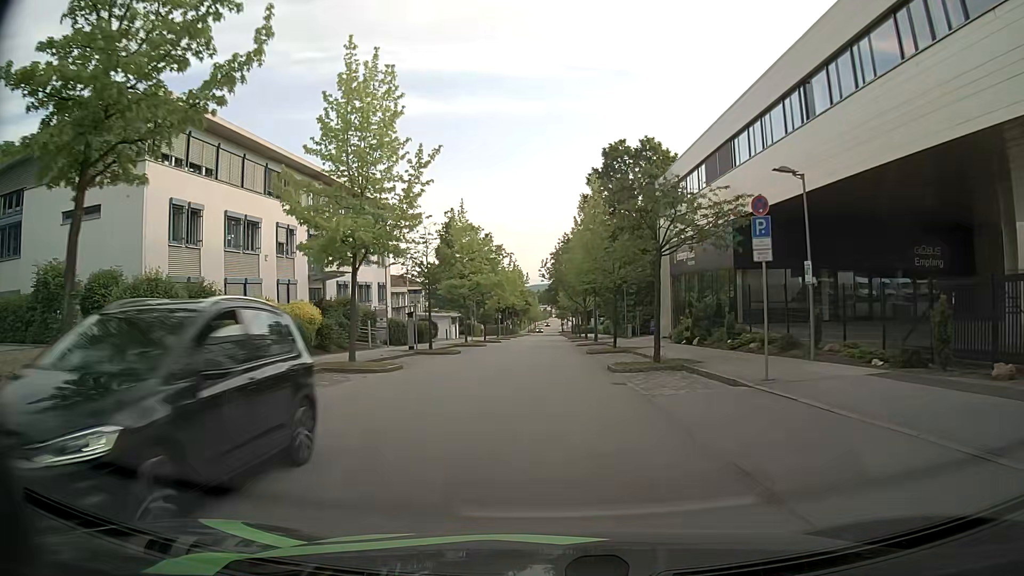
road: residential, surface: asphalt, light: Day
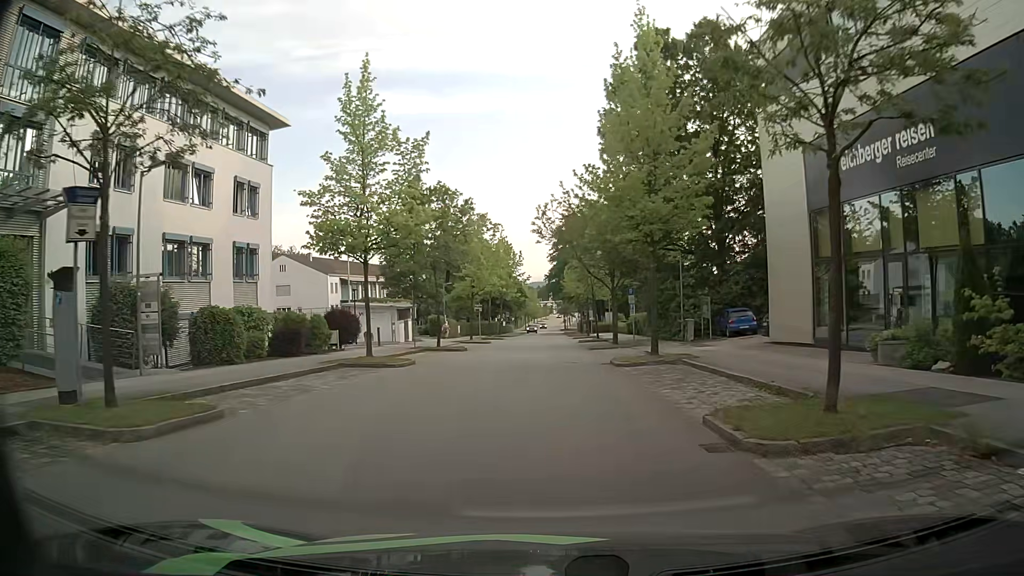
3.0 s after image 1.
(+0.1, +27.1) m; 0°
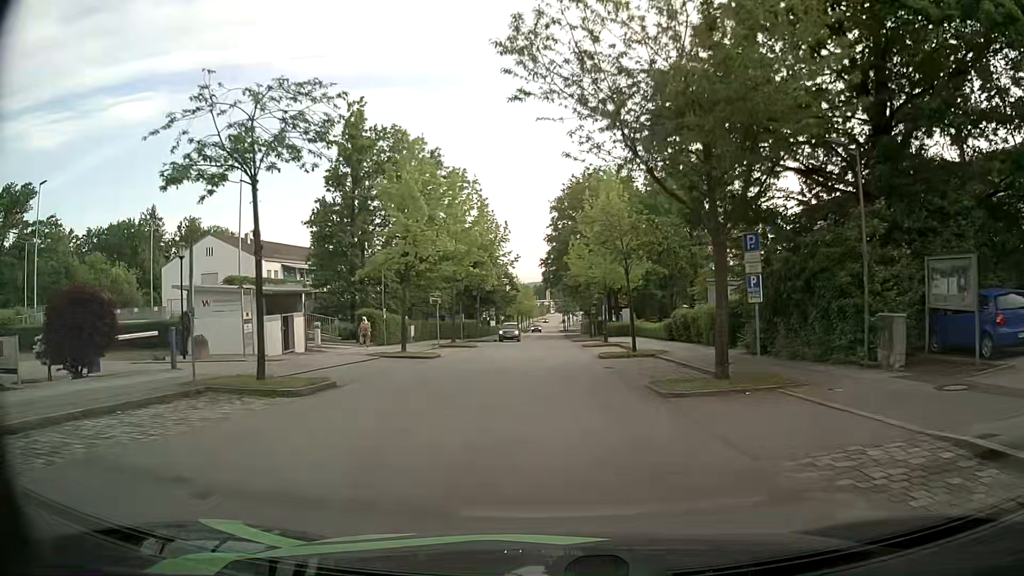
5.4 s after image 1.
(-0.1, +22.8) m; 0°
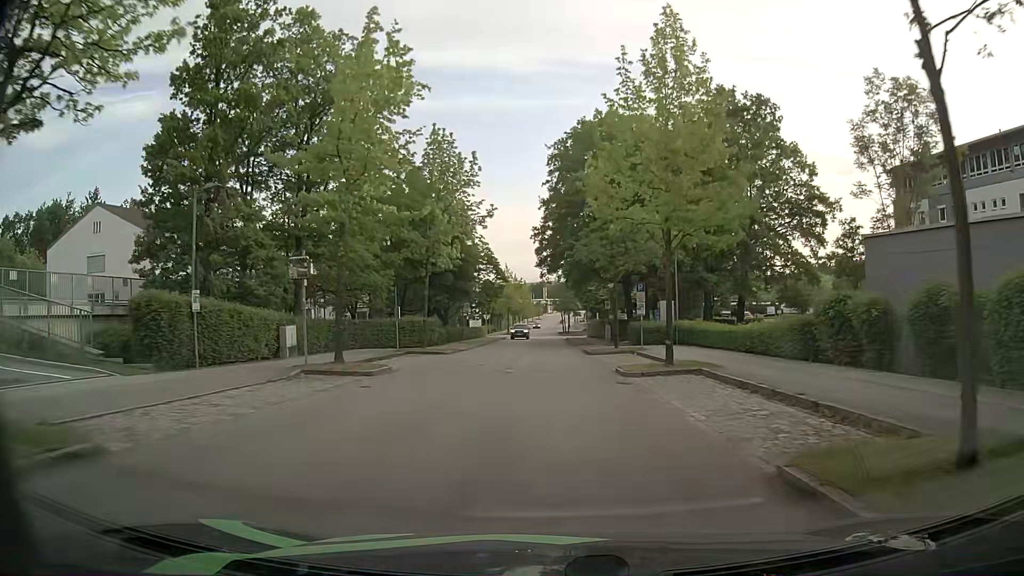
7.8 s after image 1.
(0.0, +22.7) m; 0°
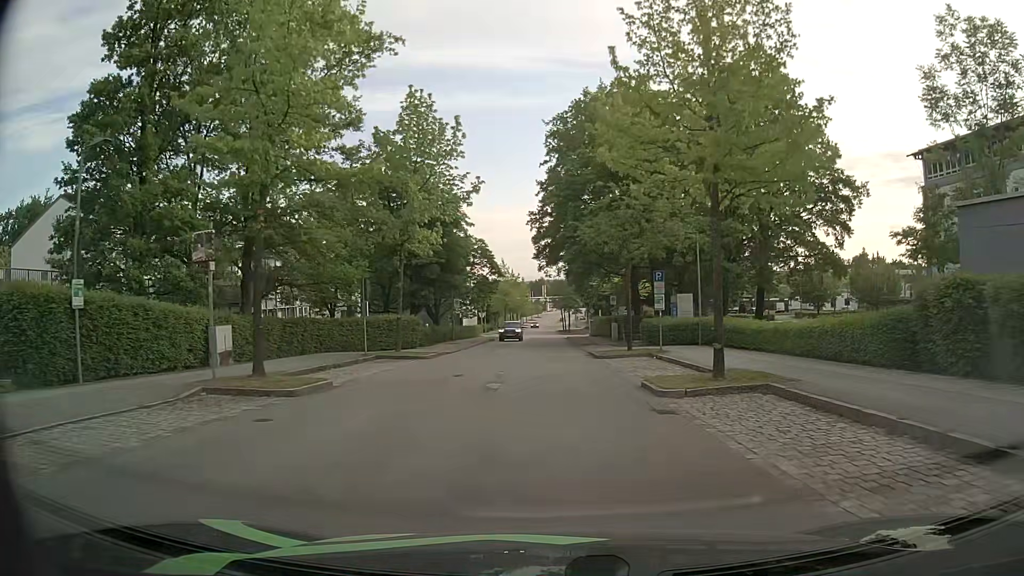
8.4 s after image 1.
(+0.1, +5.7) m; +1°
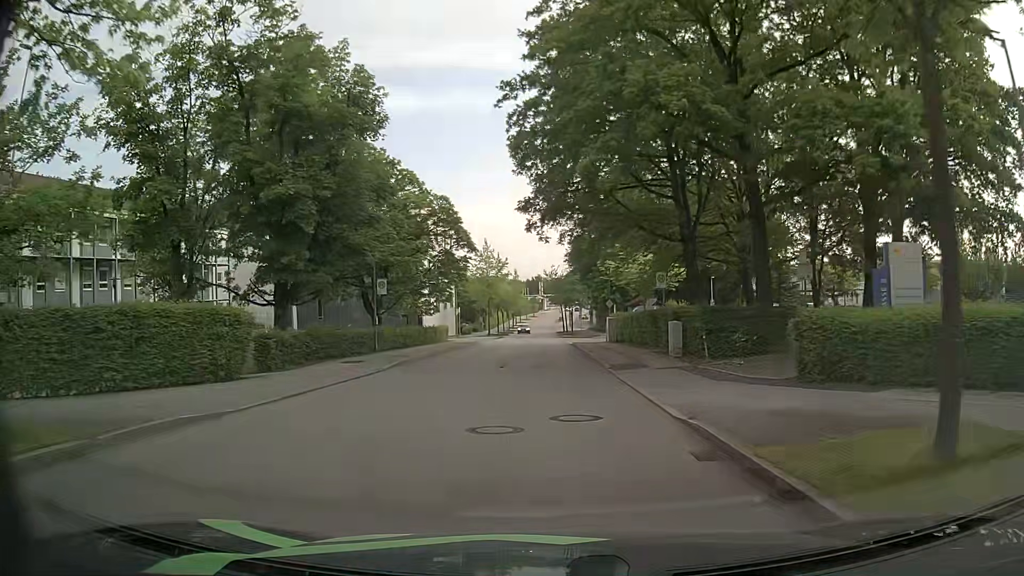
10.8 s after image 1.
(0.0, +22.7) m; 0°
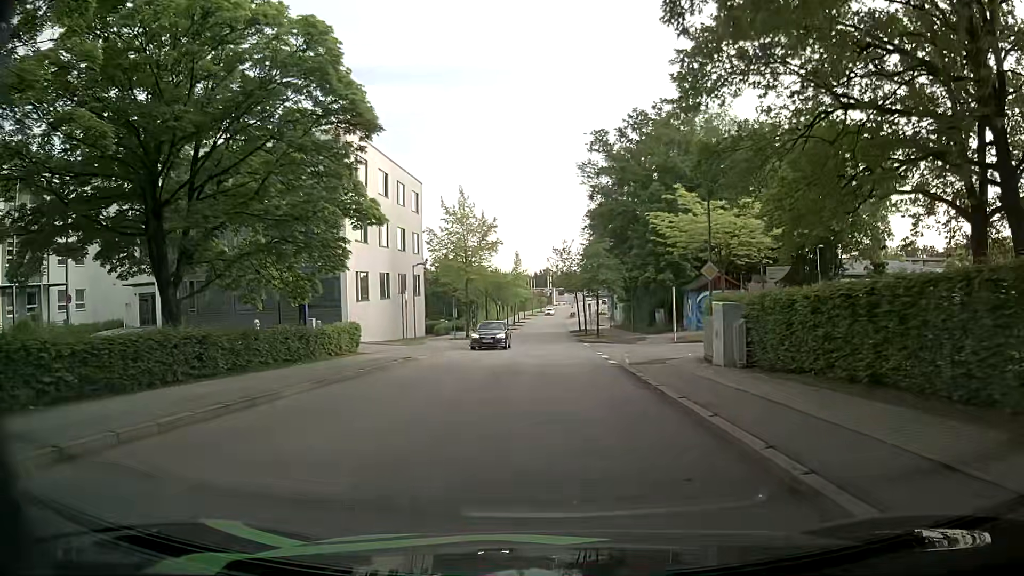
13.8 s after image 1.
(-0.1, +26.8) m; -2°
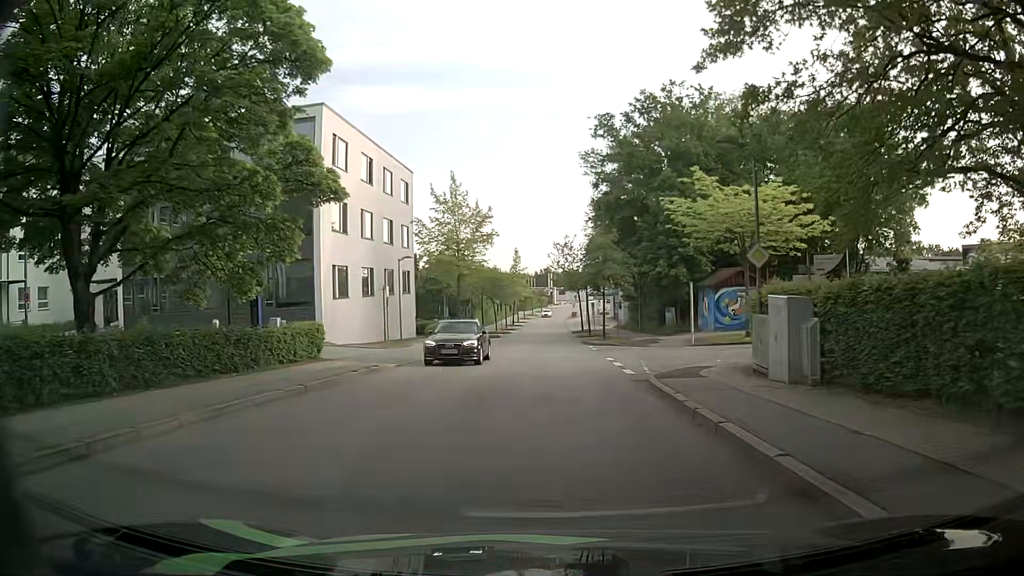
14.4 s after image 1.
(+0.1, +4.4) m; +1°
